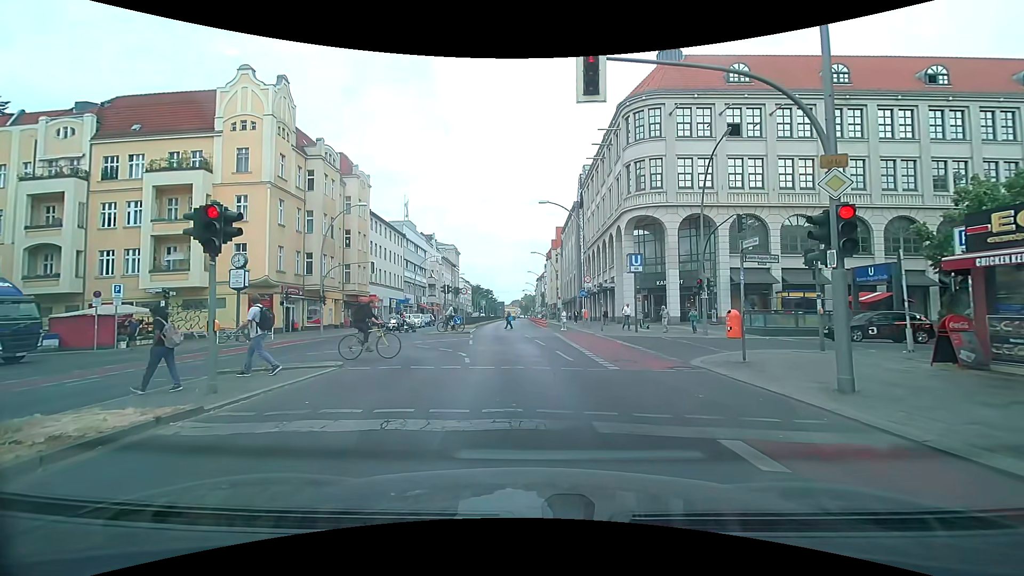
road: primary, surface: asphalt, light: Day
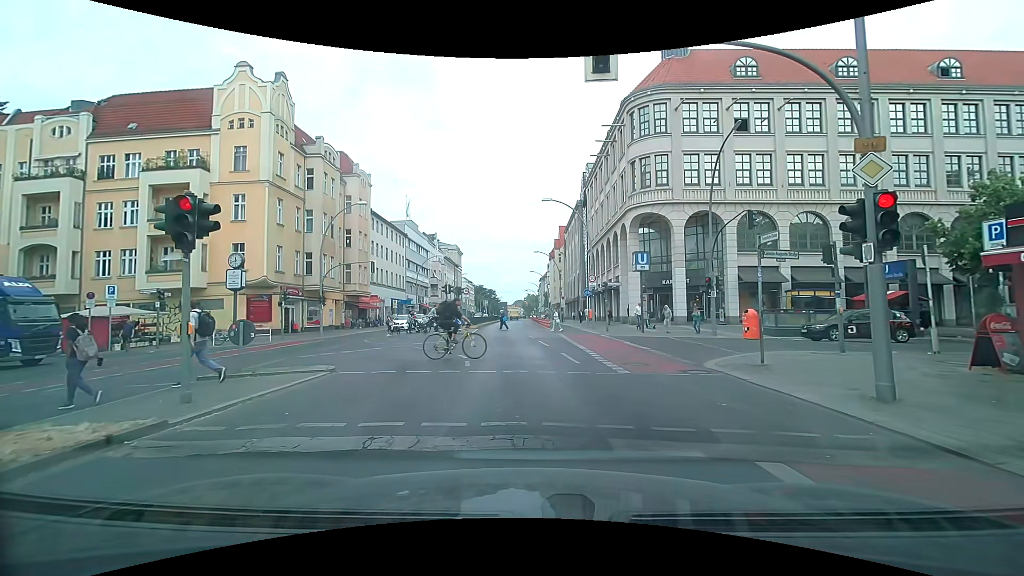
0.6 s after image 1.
(0.0, +0.7) m; 0°
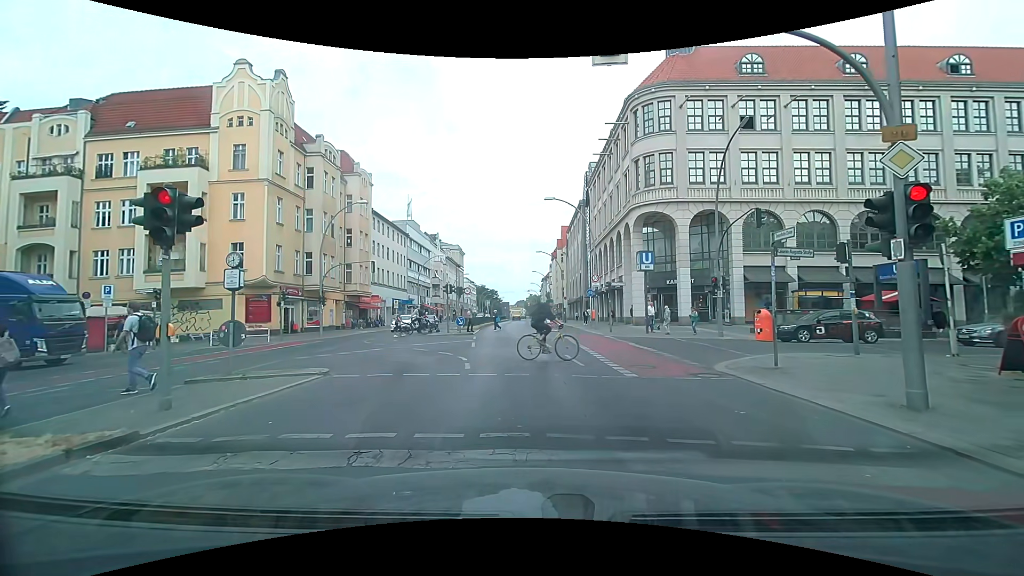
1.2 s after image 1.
(0.0, +0.5) m; 0°
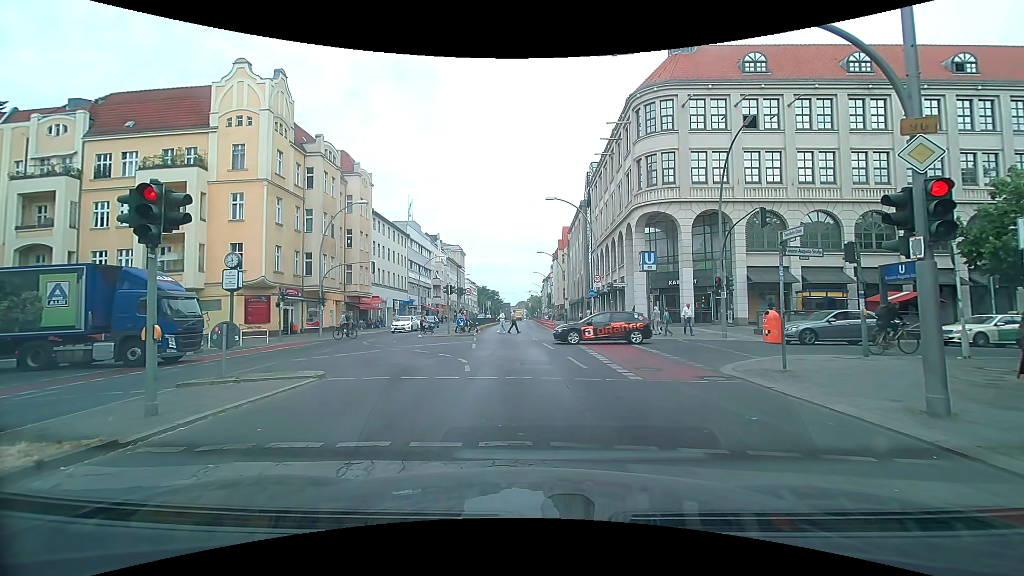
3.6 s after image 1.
(0.0, +0.4) m; 0°
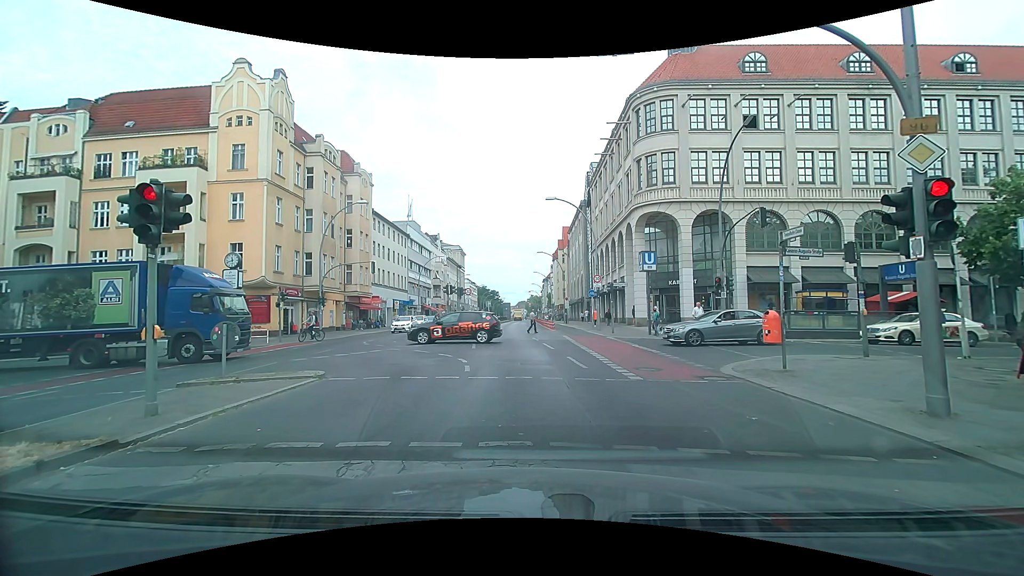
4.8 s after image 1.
(0.0, 0.0) m; 0°
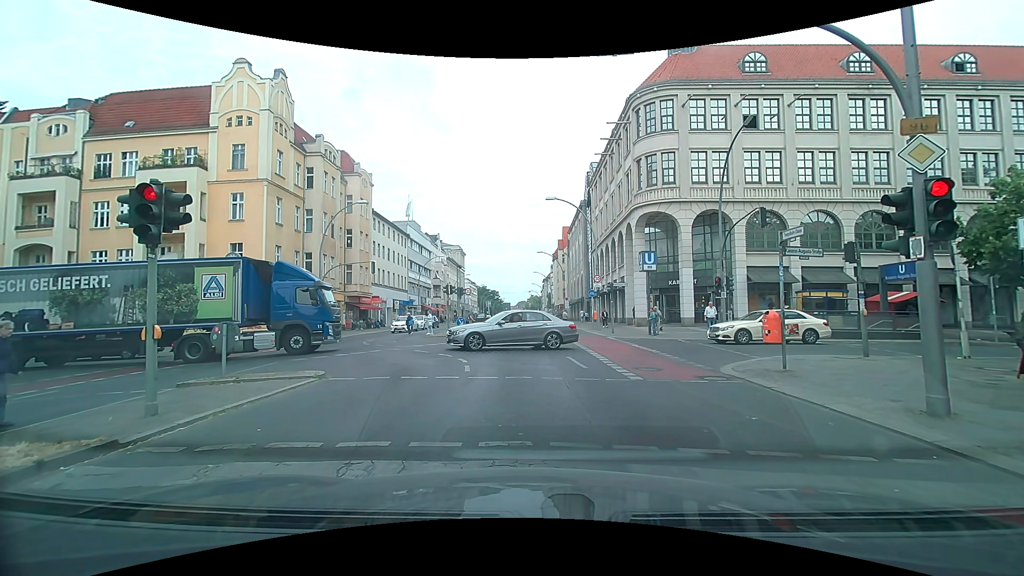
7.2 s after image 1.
(0.0, 0.0) m; 0°
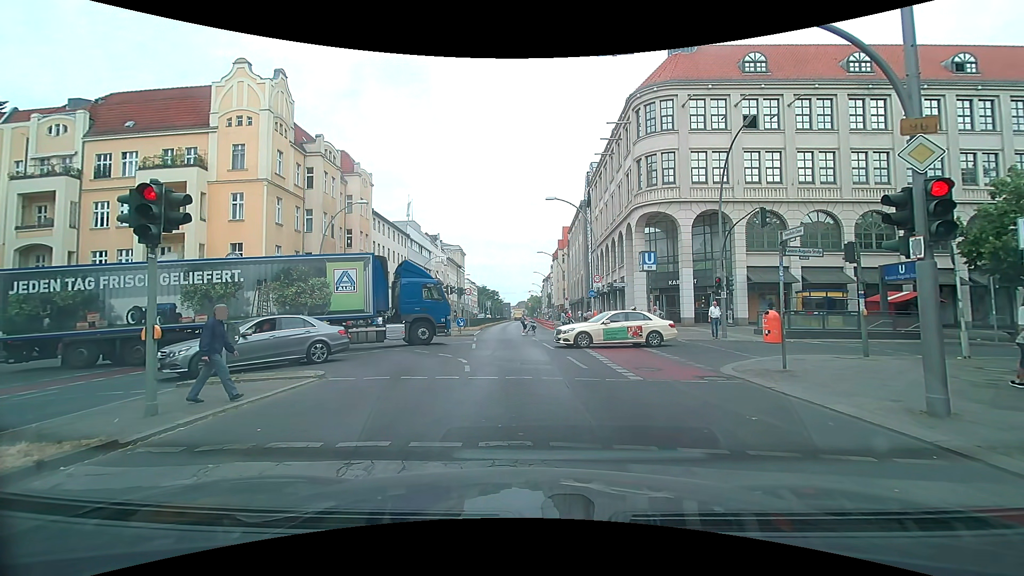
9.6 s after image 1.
(0.0, 0.0) m; 0°
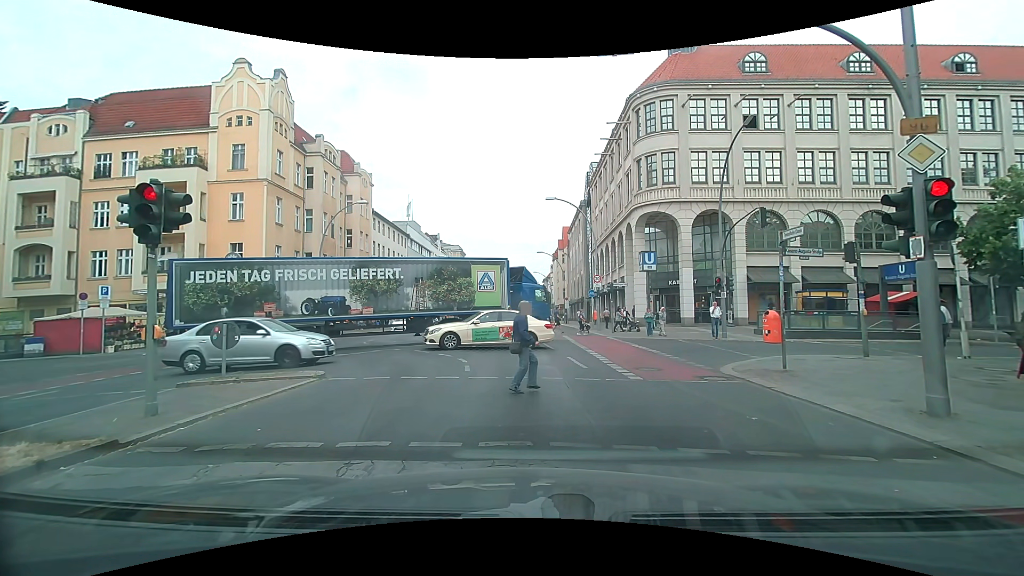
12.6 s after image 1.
(0.0, 0.0) m; 0°
